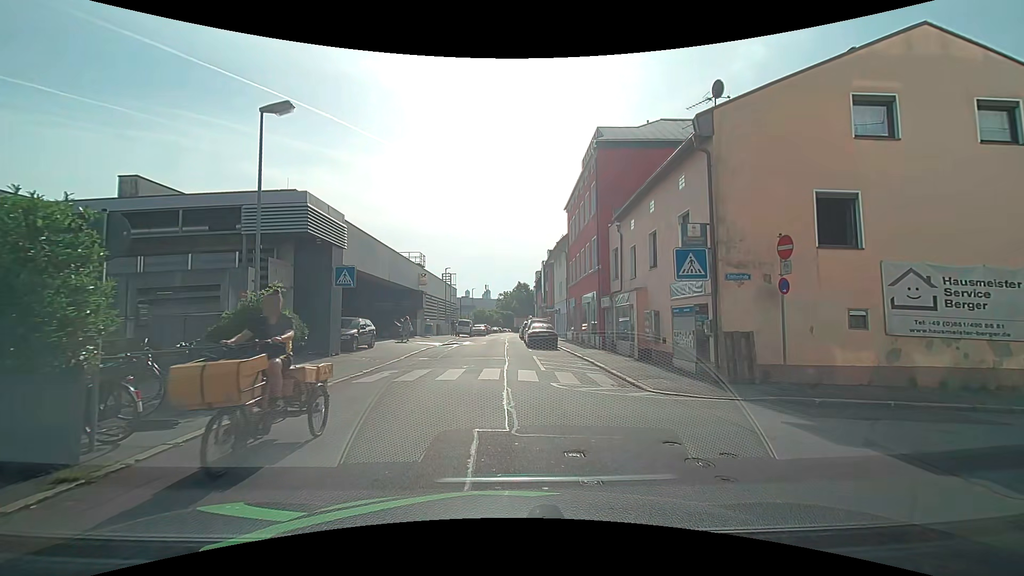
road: residential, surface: asphalt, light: Day
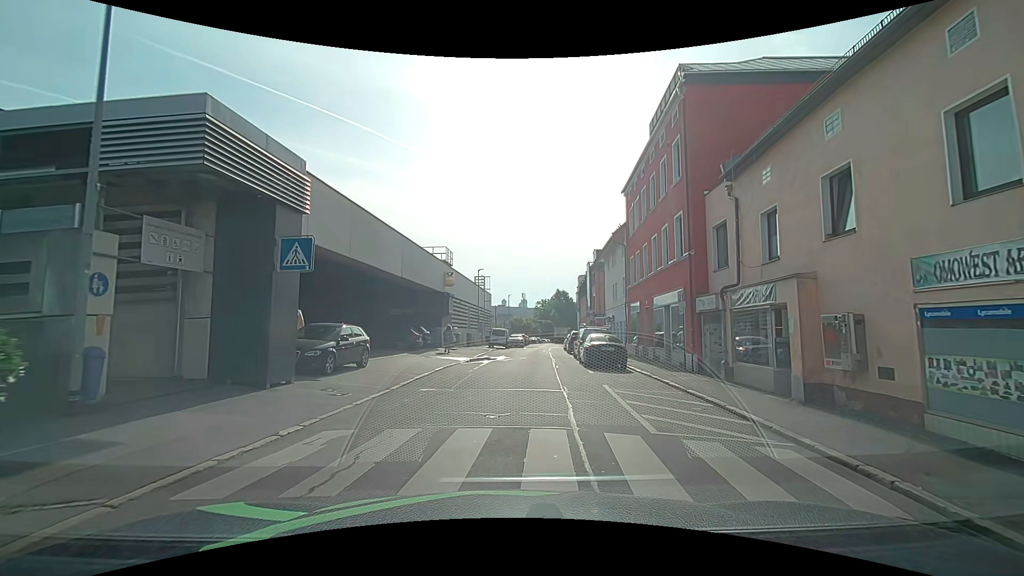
(-0.5, +8.1) m; -5°
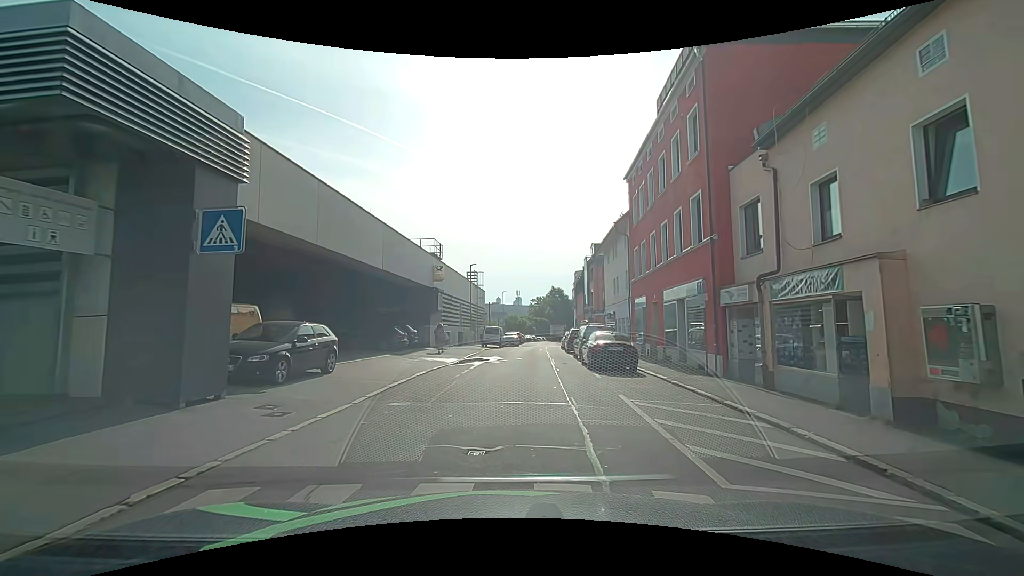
(0.0, +2.8) m; +1°
(0, +10) (+1, +20) (+1, +30) (+2, +40) (+3, +50) (+4, +60) (+4, +70) (+4, +80) (+5, +90) (+9, +99) m
